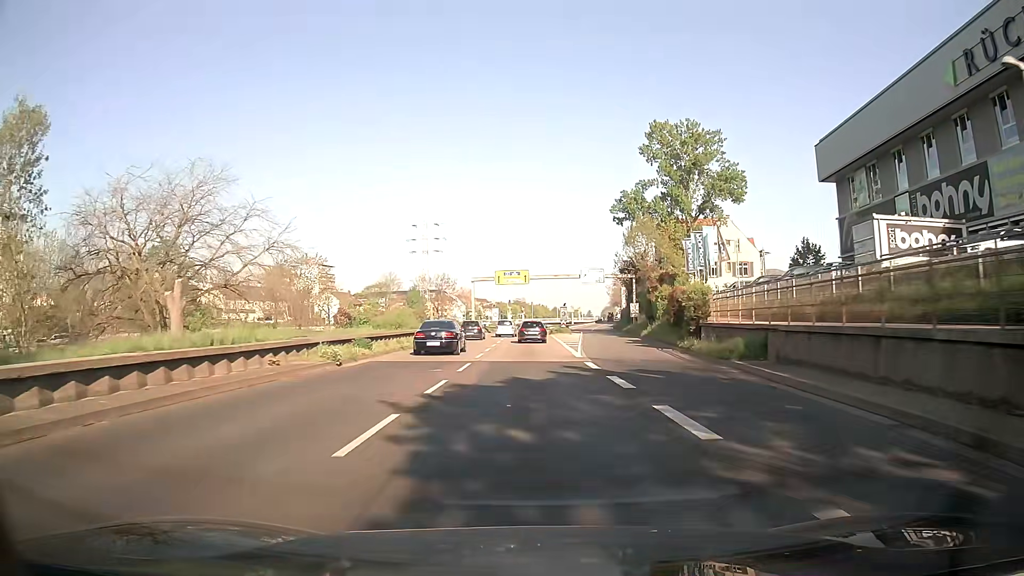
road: trunk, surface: asphalt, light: Day
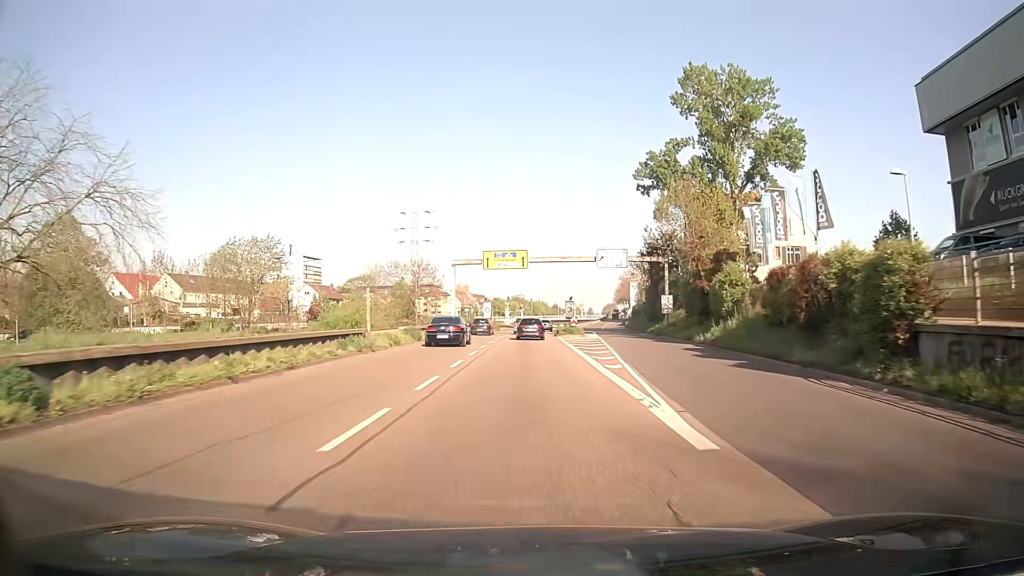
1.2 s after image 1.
(+0.1, +19.0) m; 0°
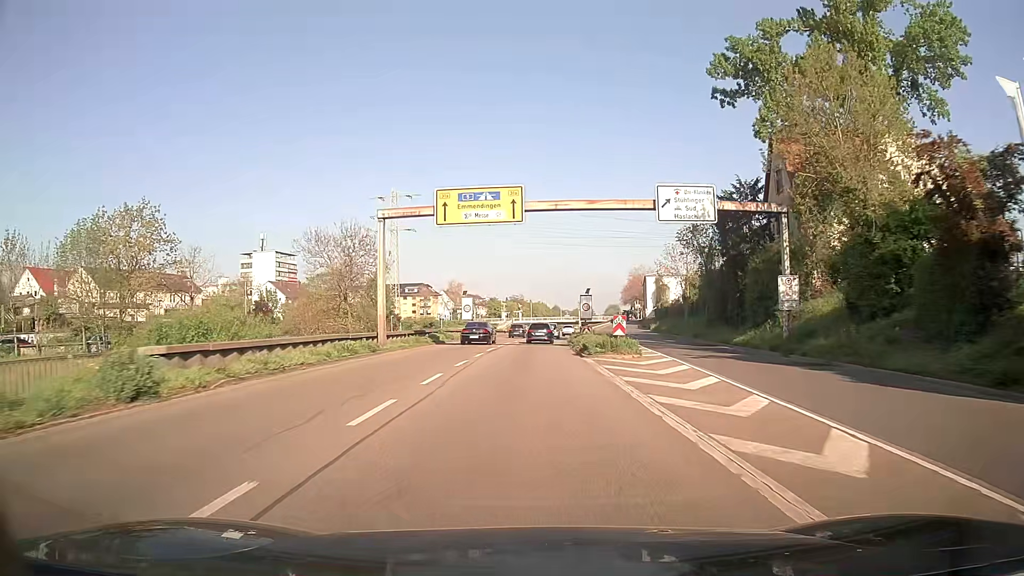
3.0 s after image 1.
(0.0, +28.5) m; 0°
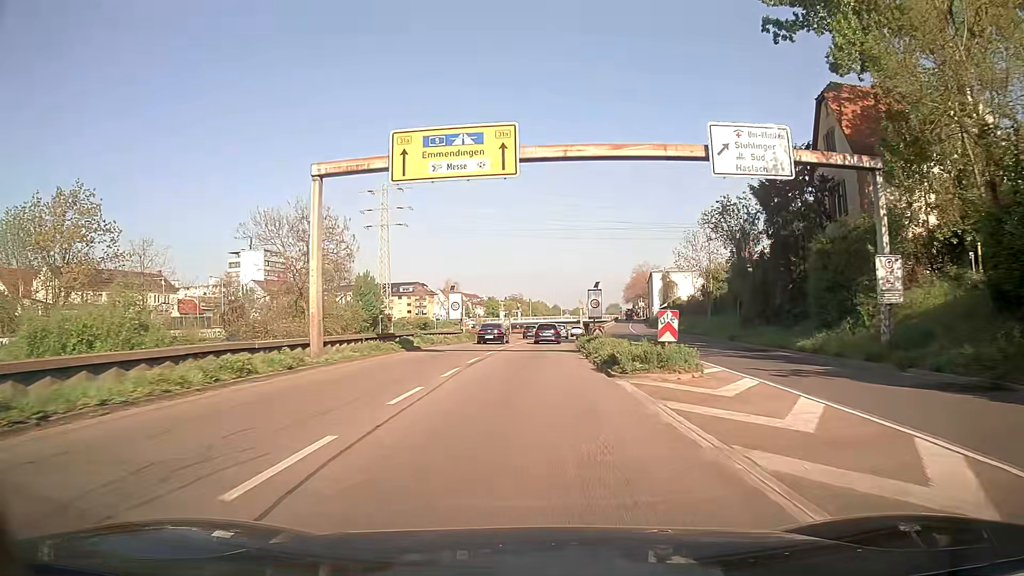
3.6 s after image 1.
(0.0, +9.5) m; 0°
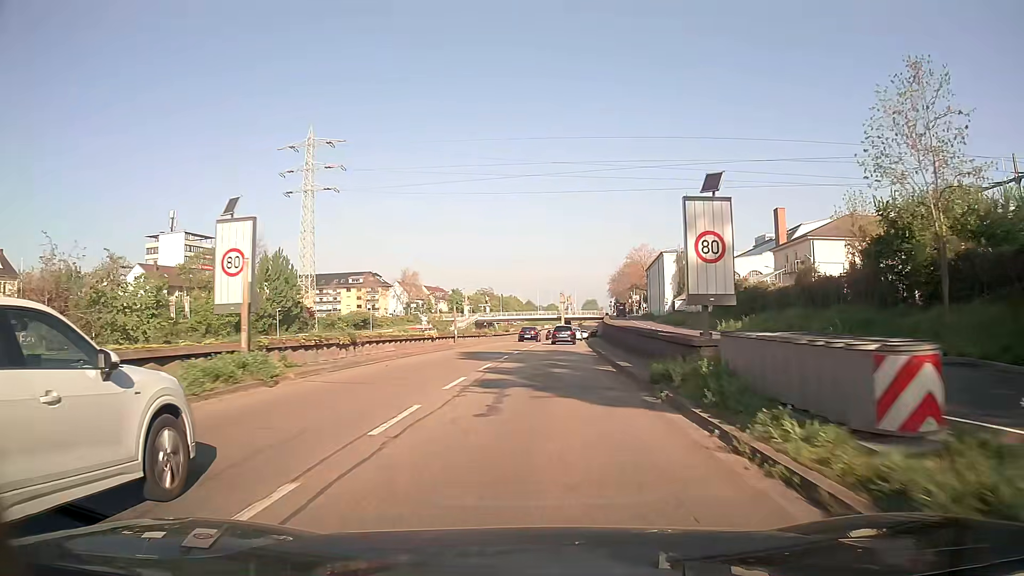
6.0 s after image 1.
(+0.3, +39.5) m; +2°
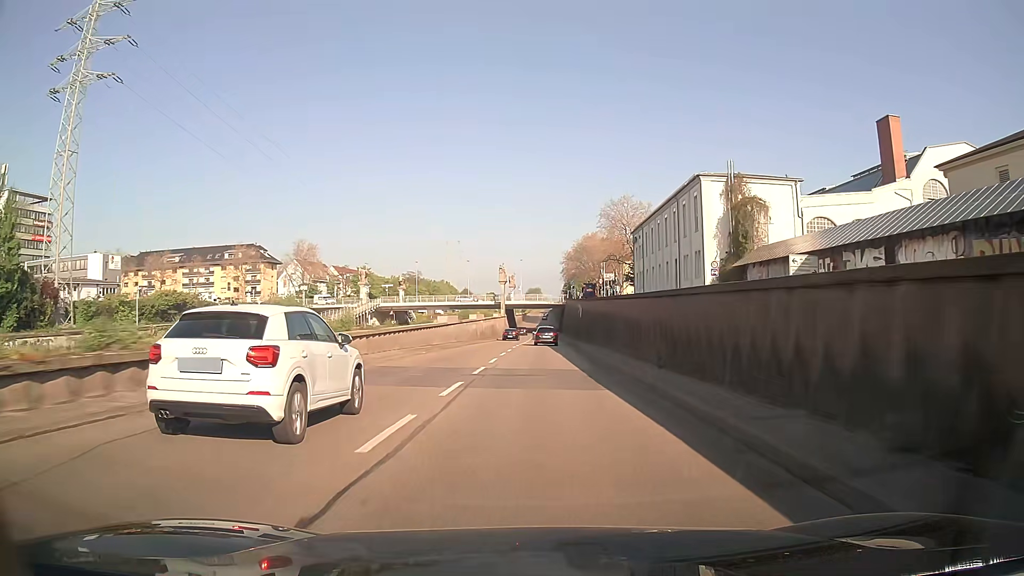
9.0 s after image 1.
(+2.6, +56.9) m; +5°
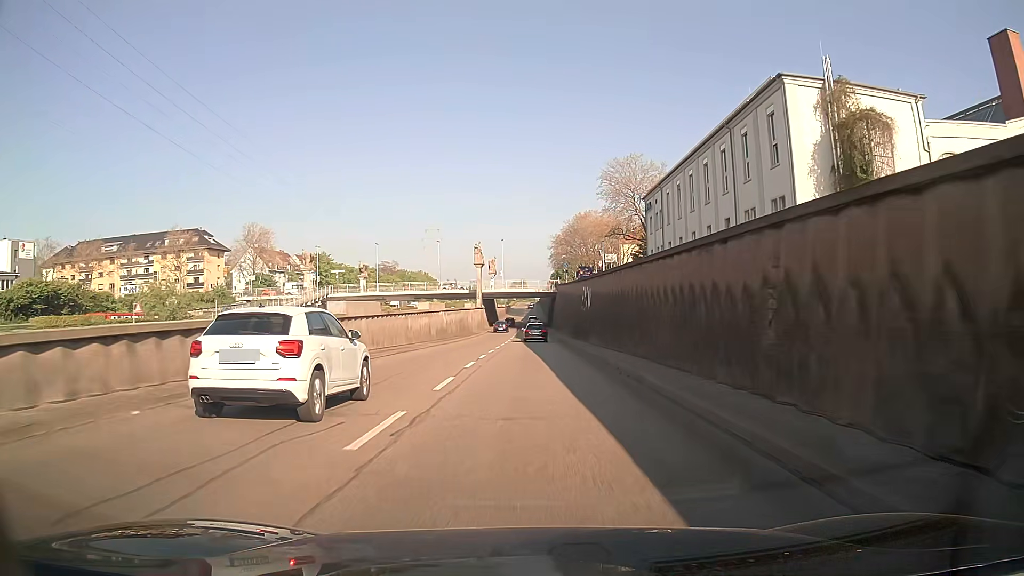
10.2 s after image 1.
(+0.3, +24.1) m; +1°
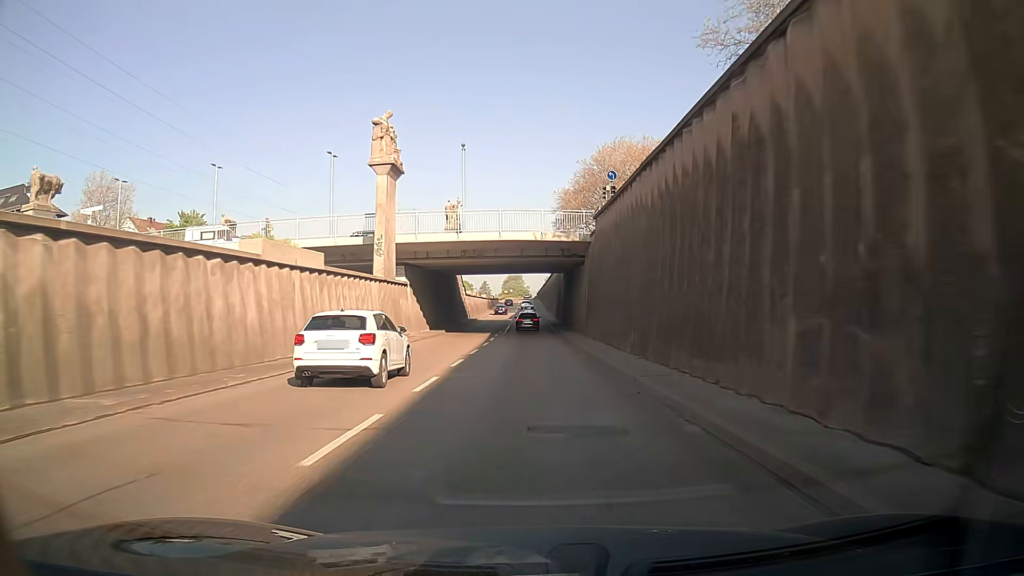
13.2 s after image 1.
(0.0, +61.6) m; 0°
(0, +10) (0, +20) (0, +30) (0, +40) (-1, +50) (-1, +60) (-1, +70) (-2, +80) (-2, +90) (-2, +100) m
